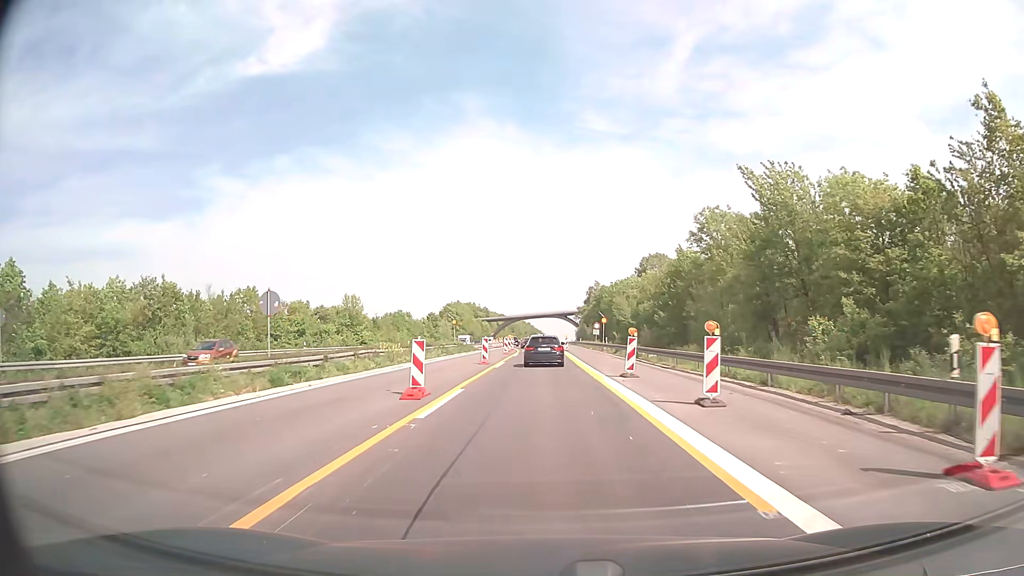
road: motorway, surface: concrete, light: Day
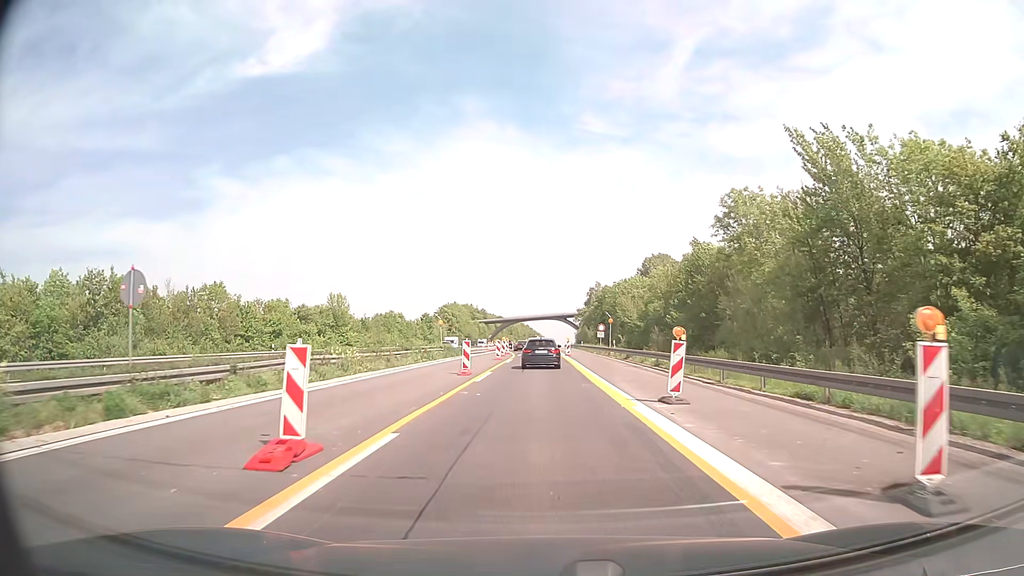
(0.0, +7.7) m; 0°
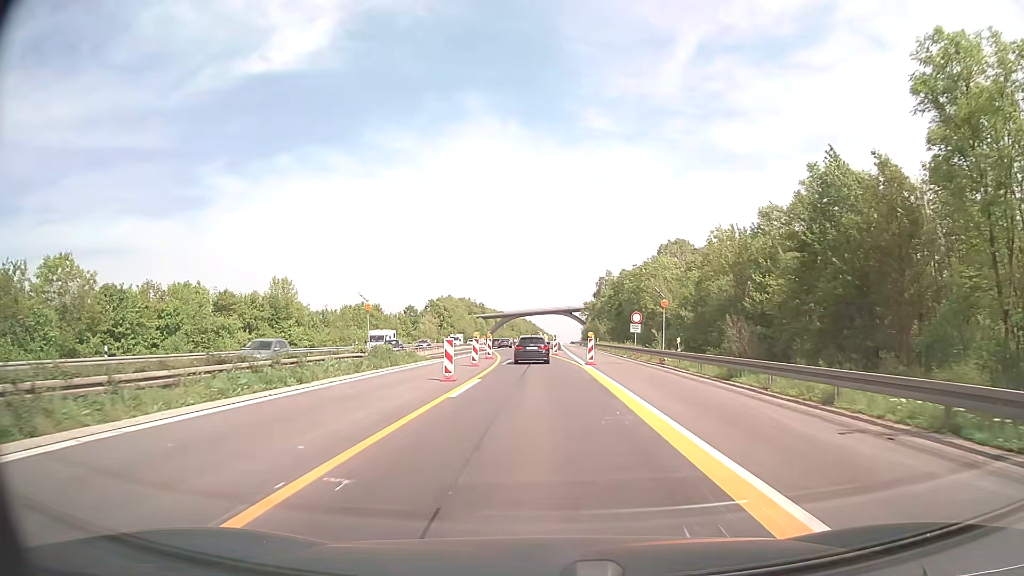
(0.0, +24.5) m; 0°
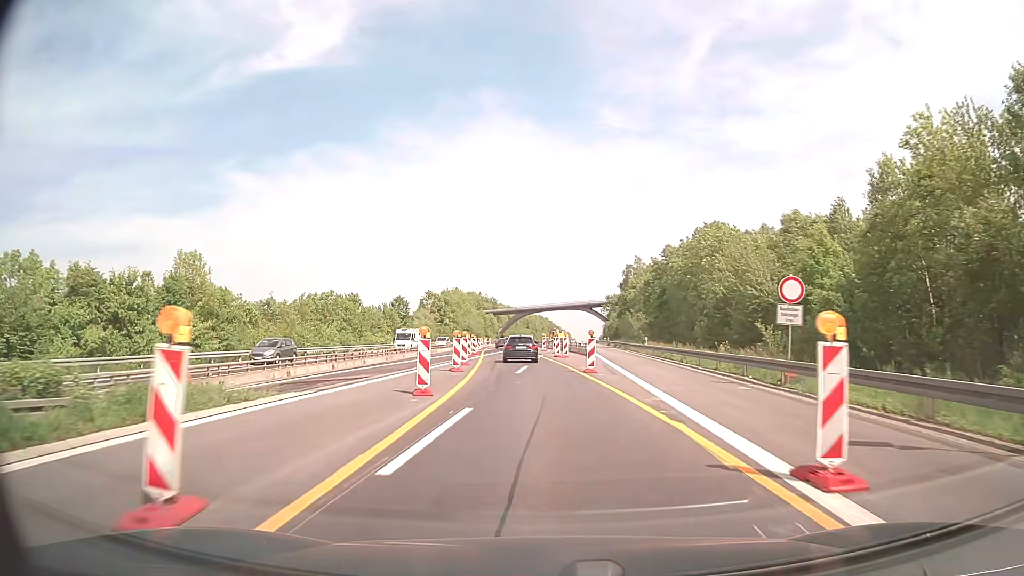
(-0.3, +26.6) m; -1°
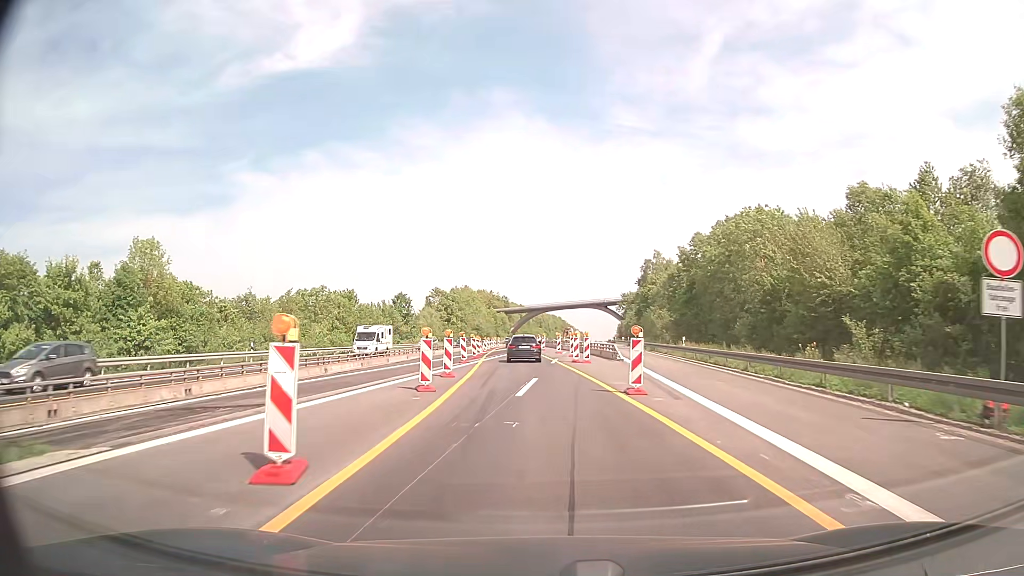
(-0.1, +9.2) m; -2°
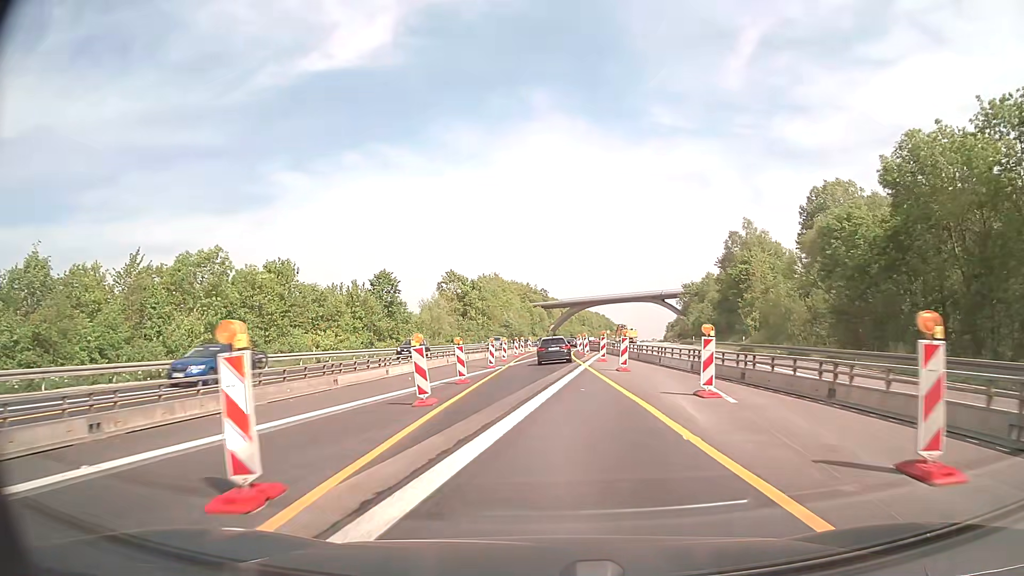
(-1.5, +38.0) m; -4°
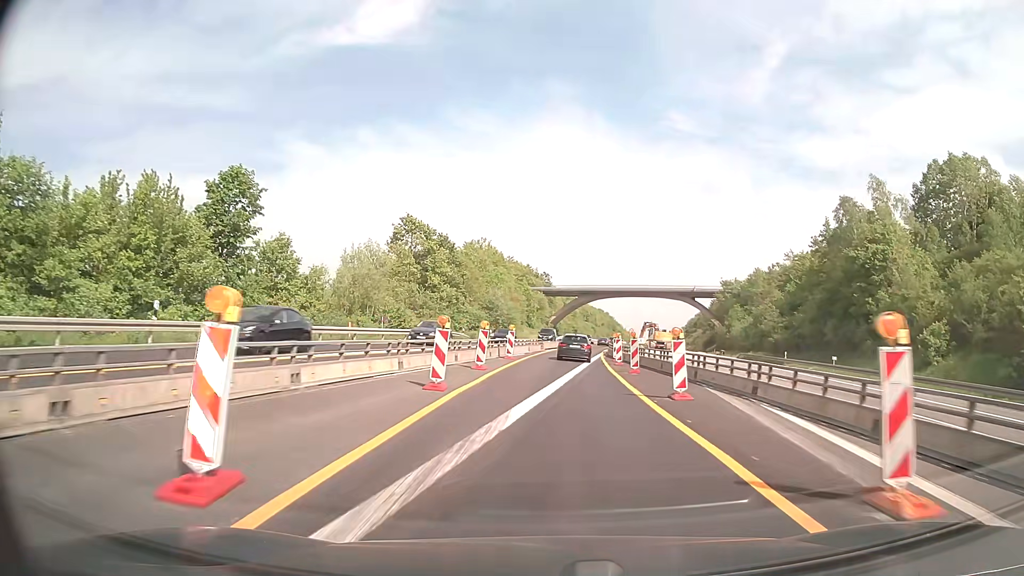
(-0.1, +39.7) m; 0°
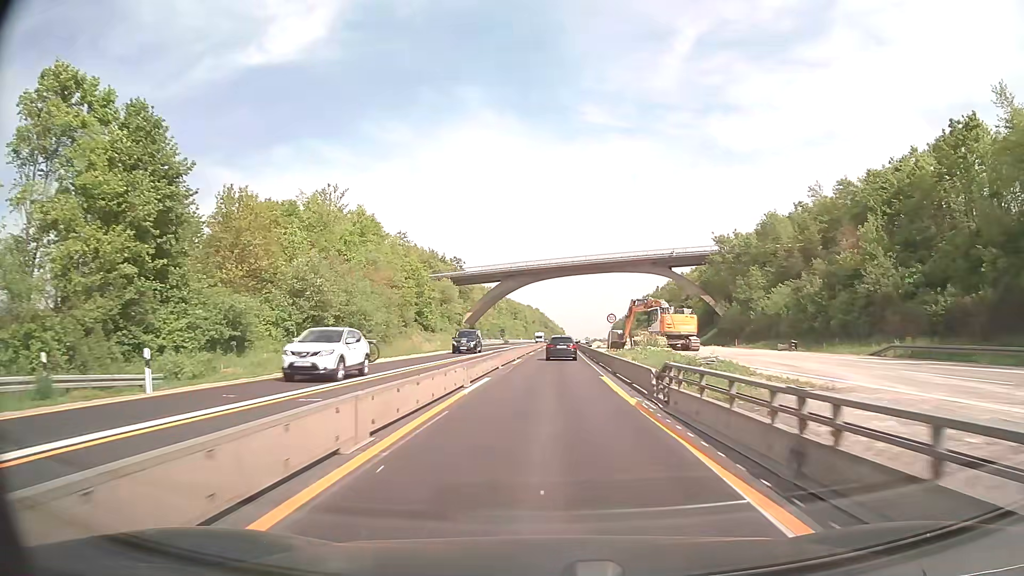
(+3.1, +51.6) m; +6°
(0, +10) (0, +20) (0, +30) (+1, +40) (+1, +50) (+1, +60) (+1, +70) (+2, +80) (+2, +90) (+2, +100) m
